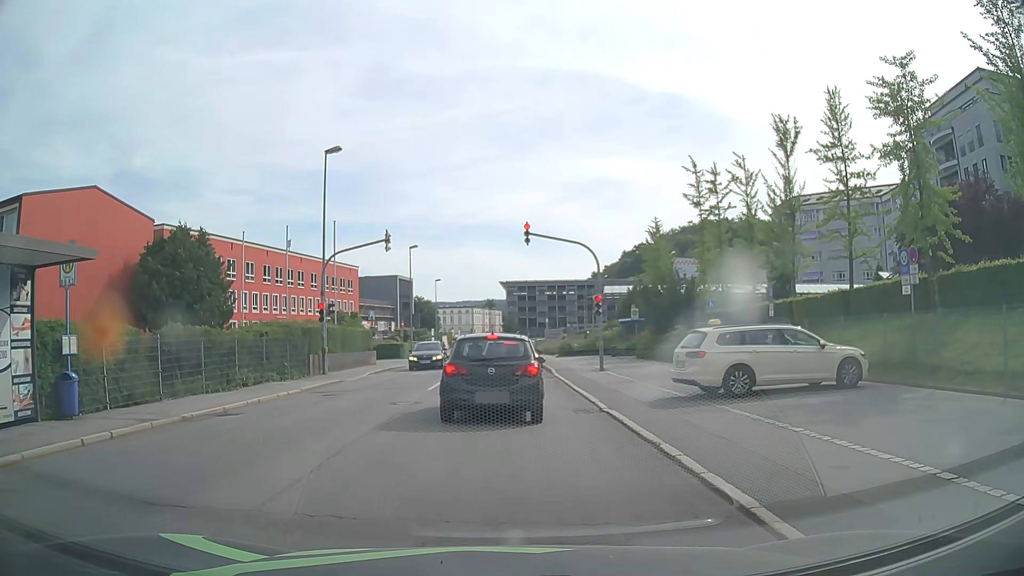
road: tertiary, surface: asphalt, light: Day
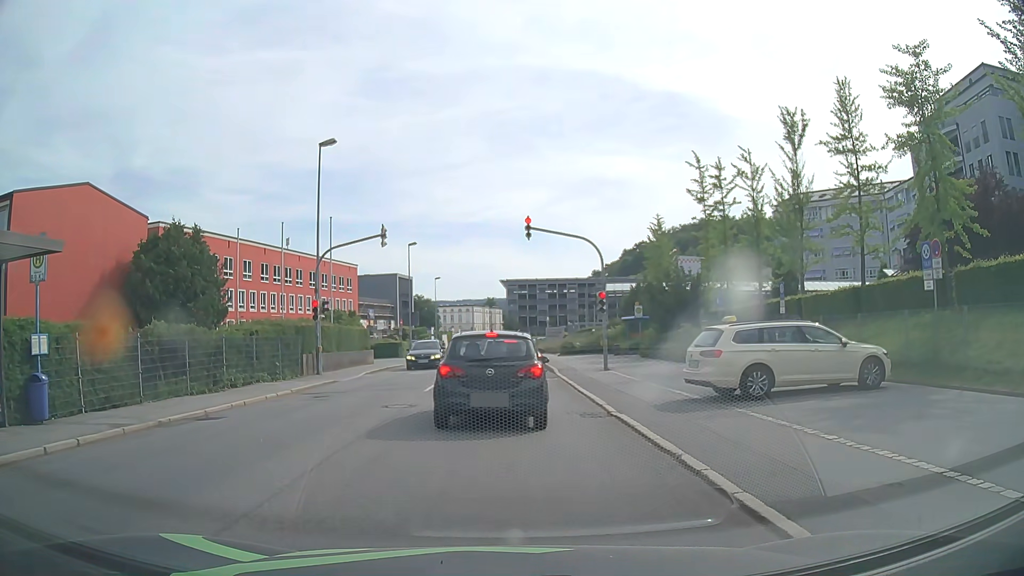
(0.0, +1.0) m; +2°
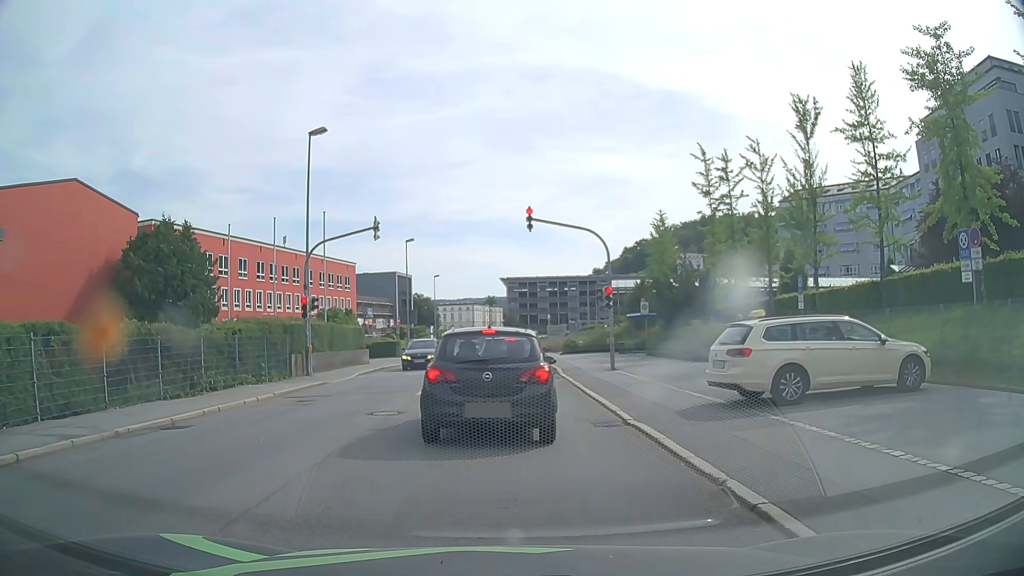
(0.0, +1.5) m; -2°
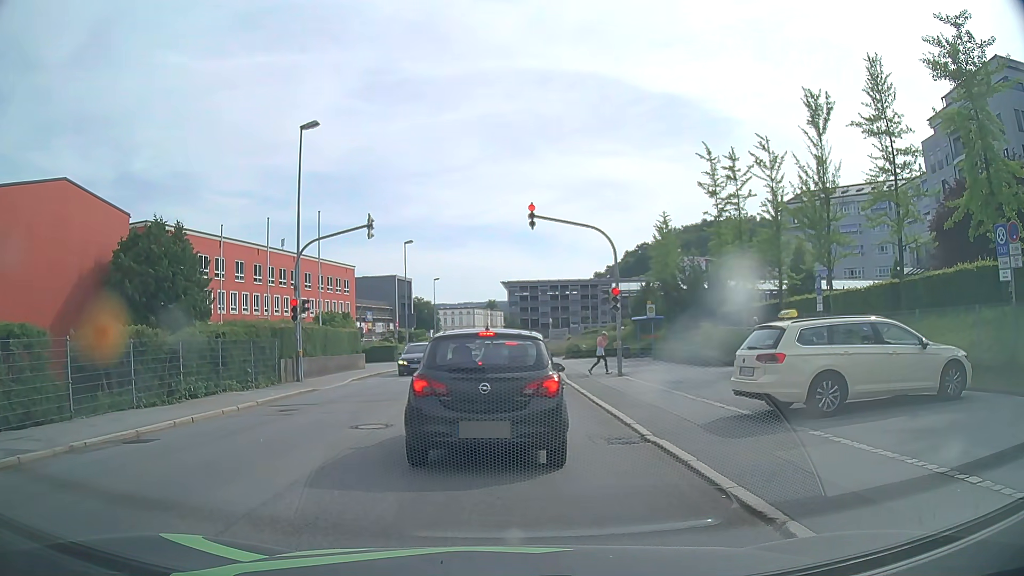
(0.0, +1.3) m; 0°
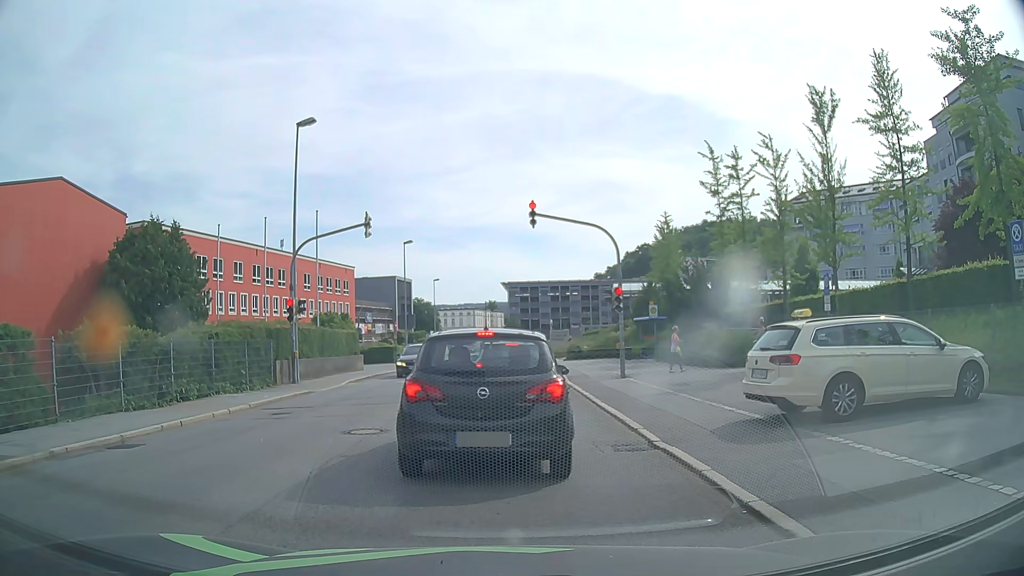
(0.0, +0.5) m; 0°
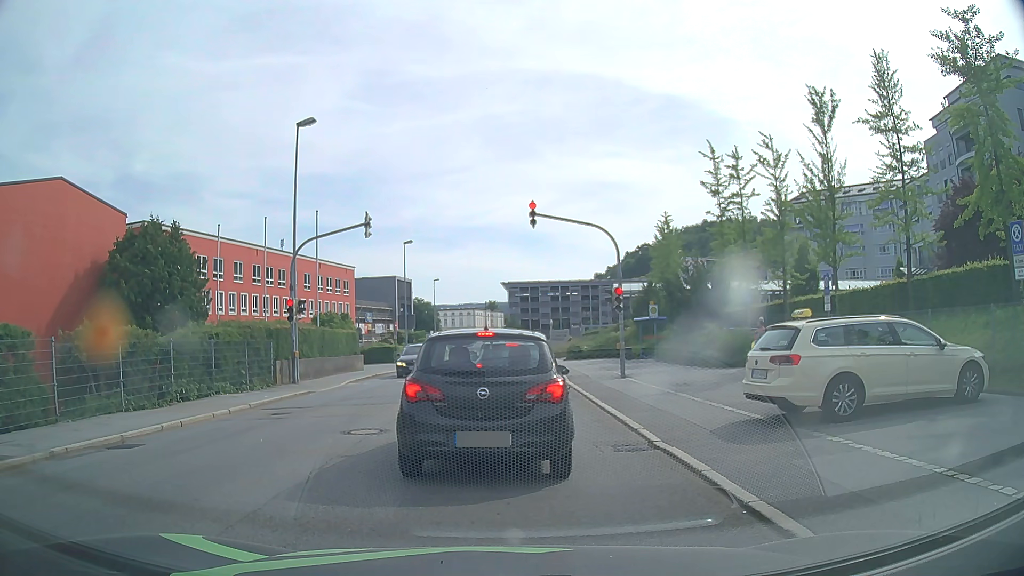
(0.0, +0.1) m; 0°
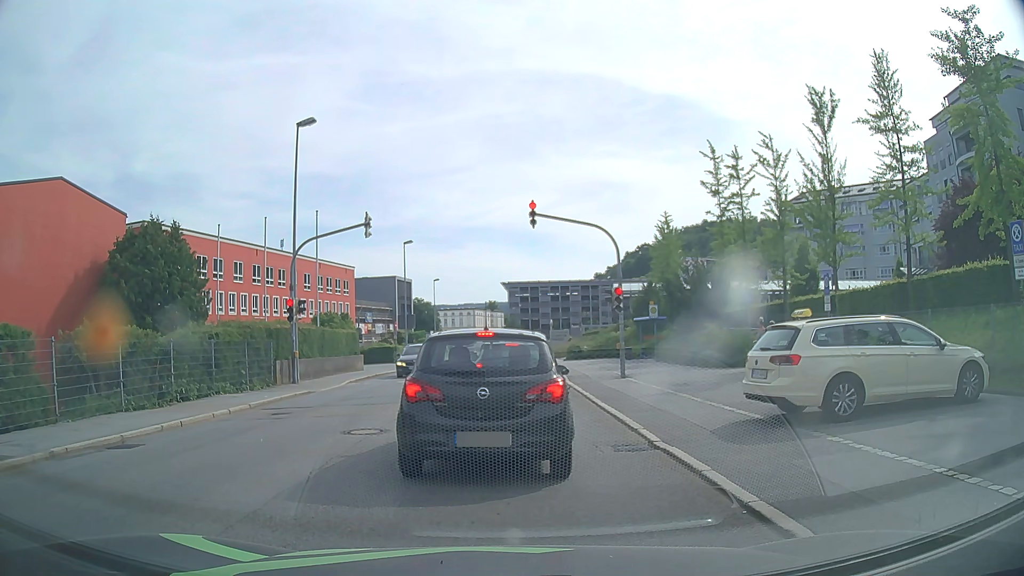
(0.0, 0.0) m; 0°
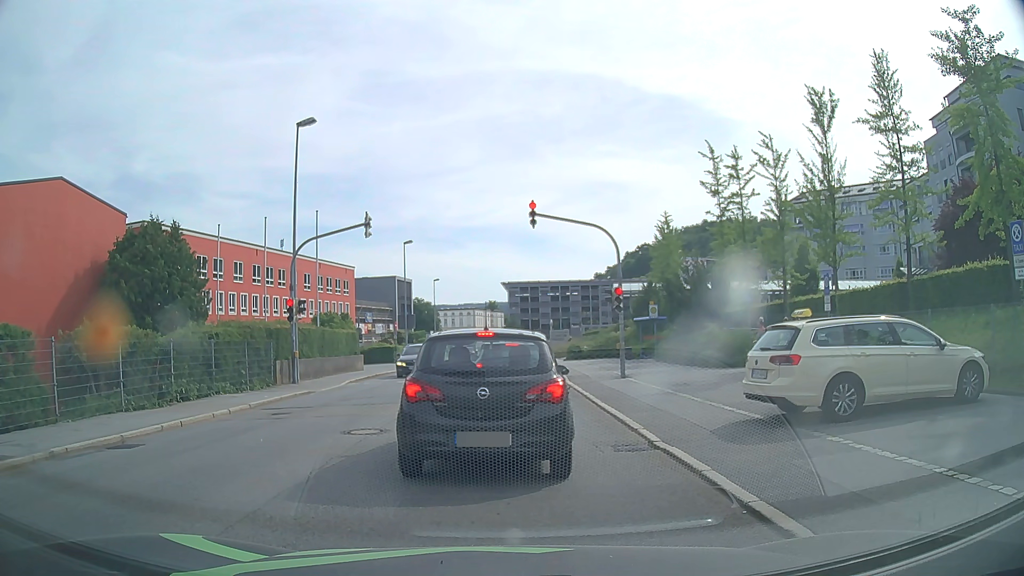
(0.0, 0.0) m; 0°
